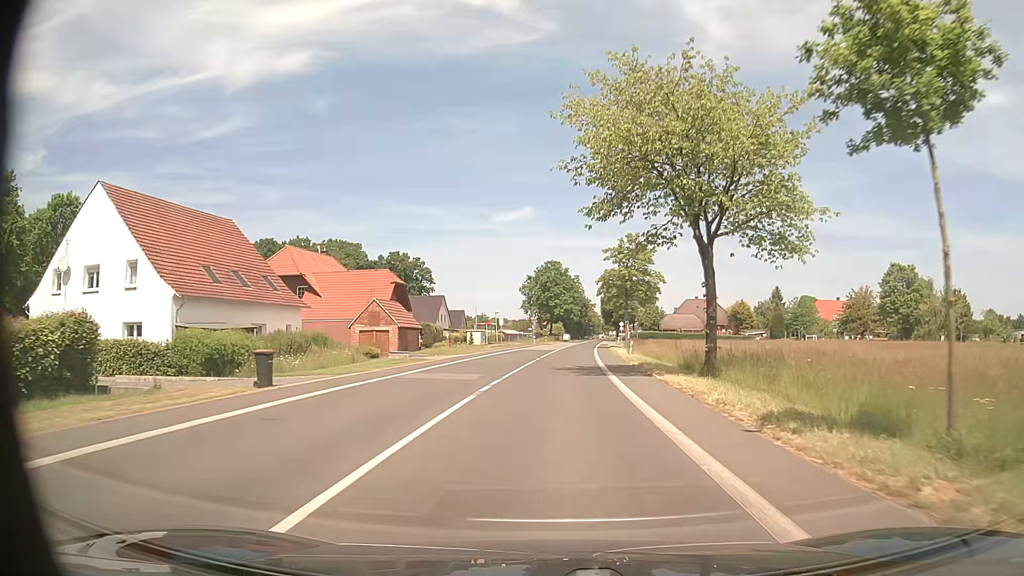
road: tertiary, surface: asphalt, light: Day
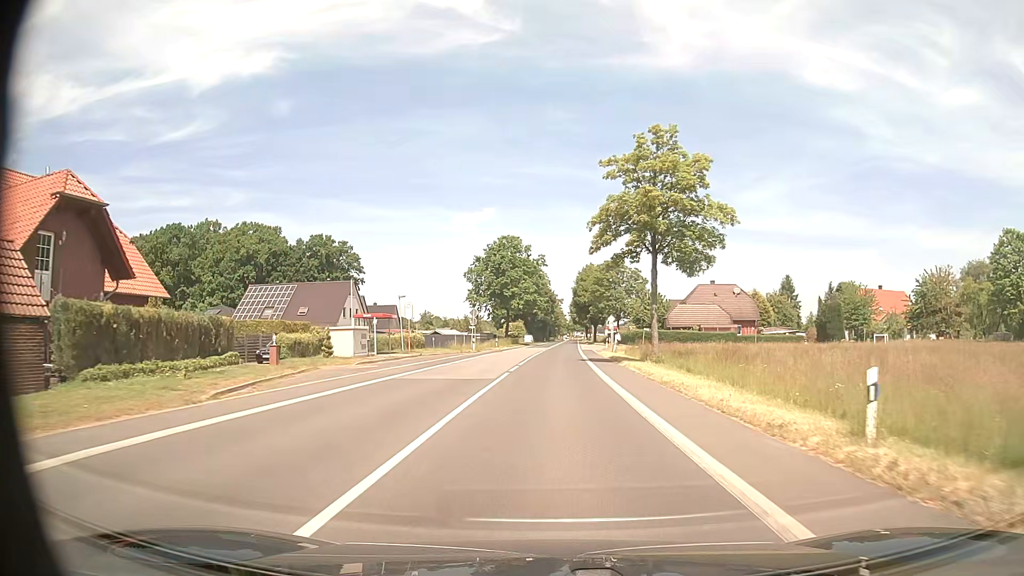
(+1.1, +39.0) m; +3°
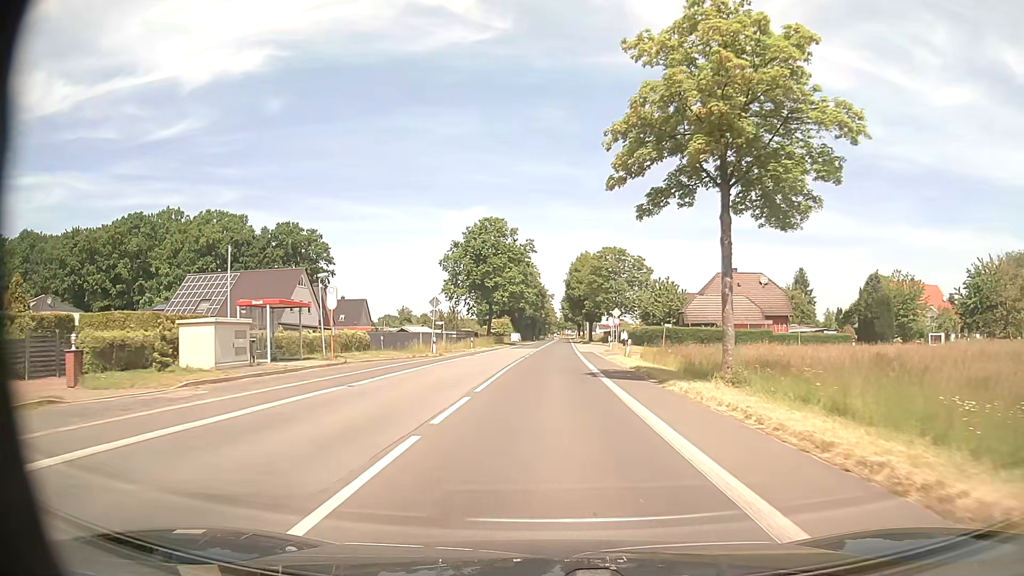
(+0.1, +15.6) m; +1°
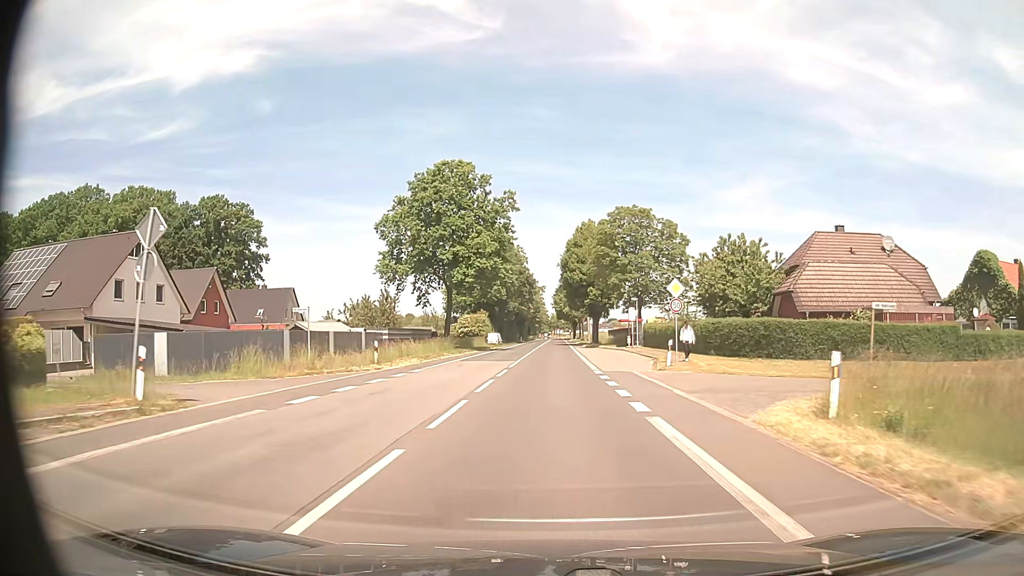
(+0.3, +31.3) m; +1°
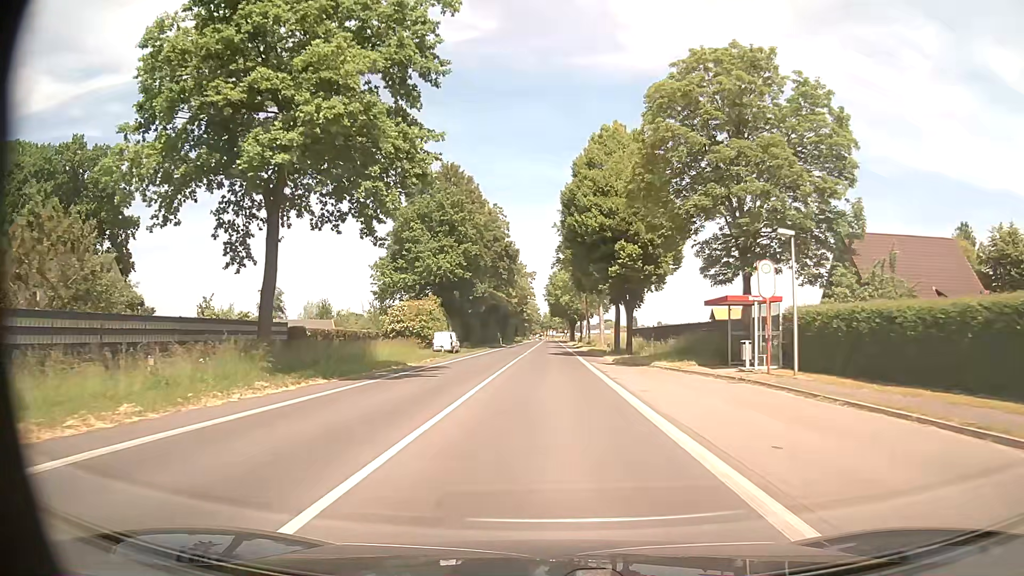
(+0.3, +39.1) m; +1°
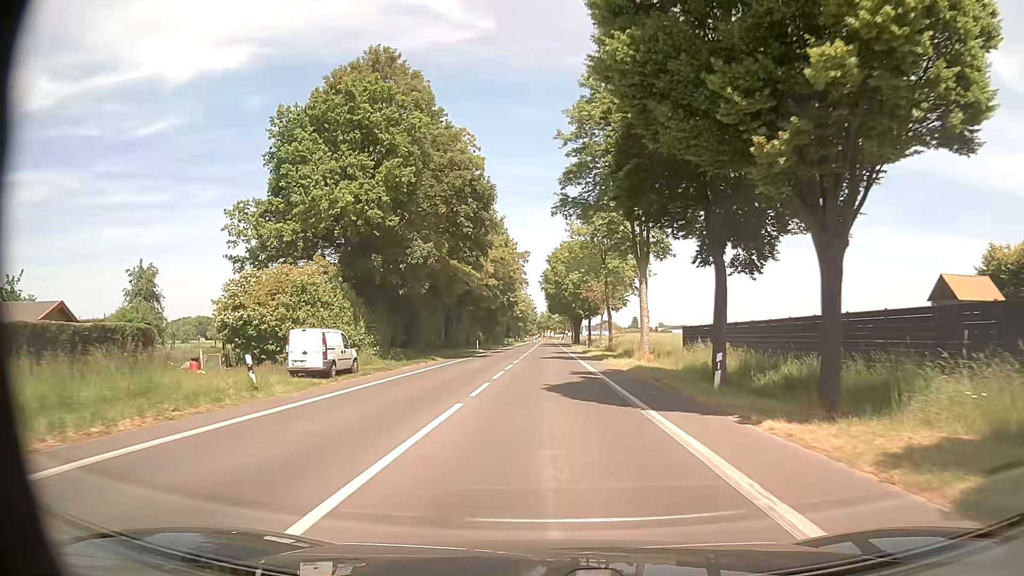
(0.0, +31.0) m; 0°
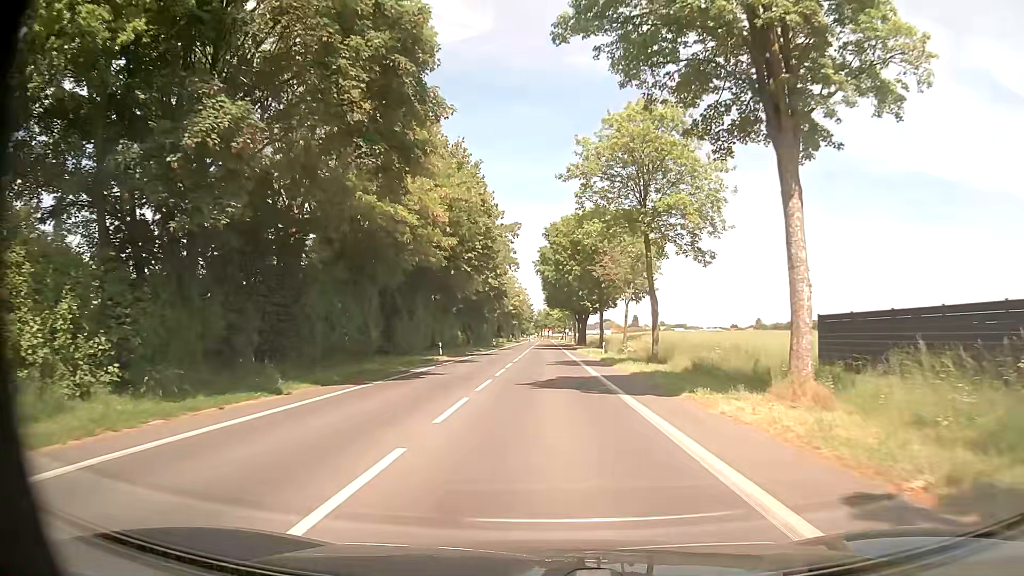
(0.0, +23.3) m; +1°
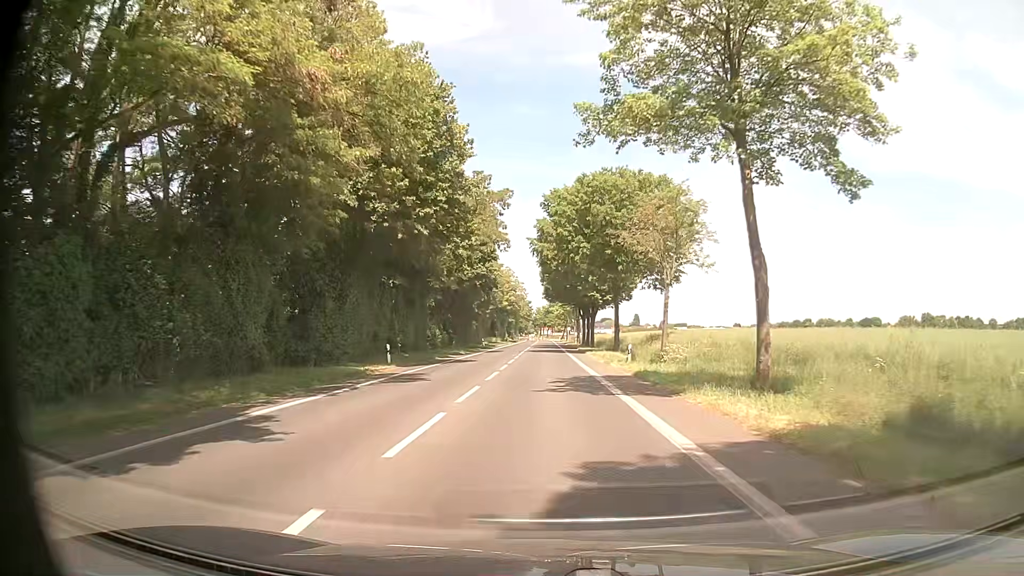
(-0.1, +15.5) m; 0°
(0, +10) (0, +20) (0, +30) (0, +40) (-1, +50) (-1, +60) (-1, +70) (-1, +80) (-1, +90) (-1, +100) m
